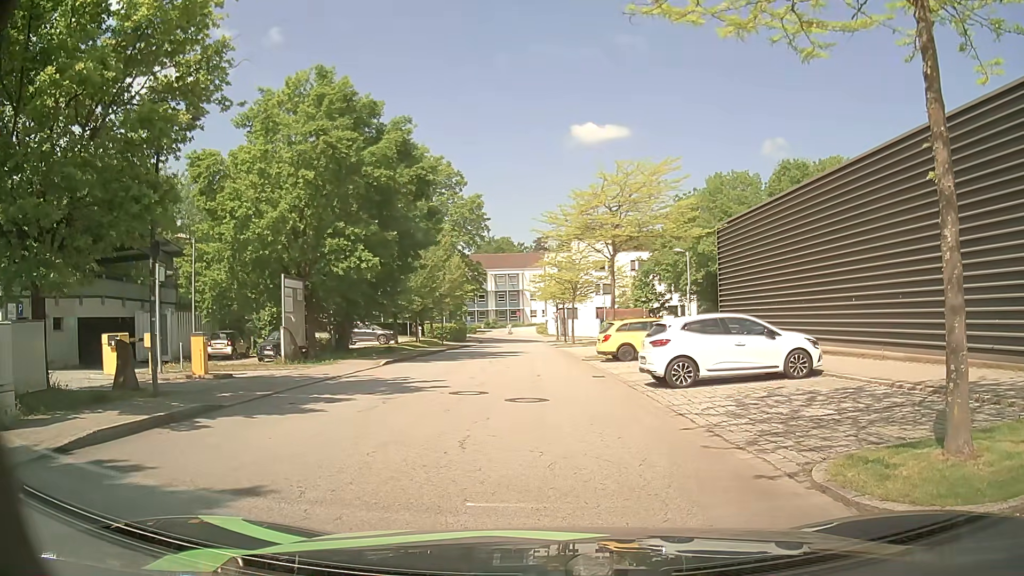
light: Day
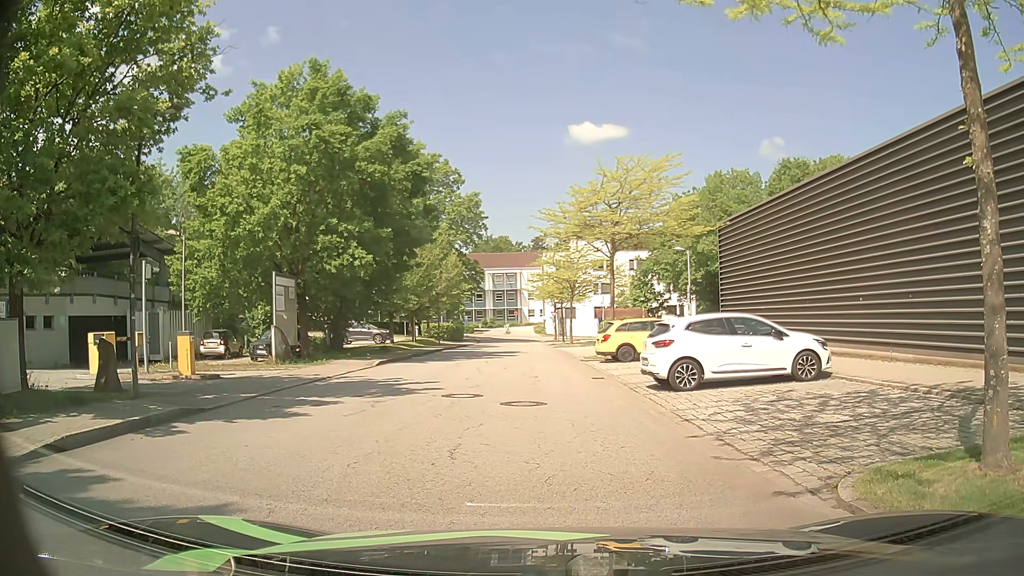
(0.0, +0.6) m; 0°
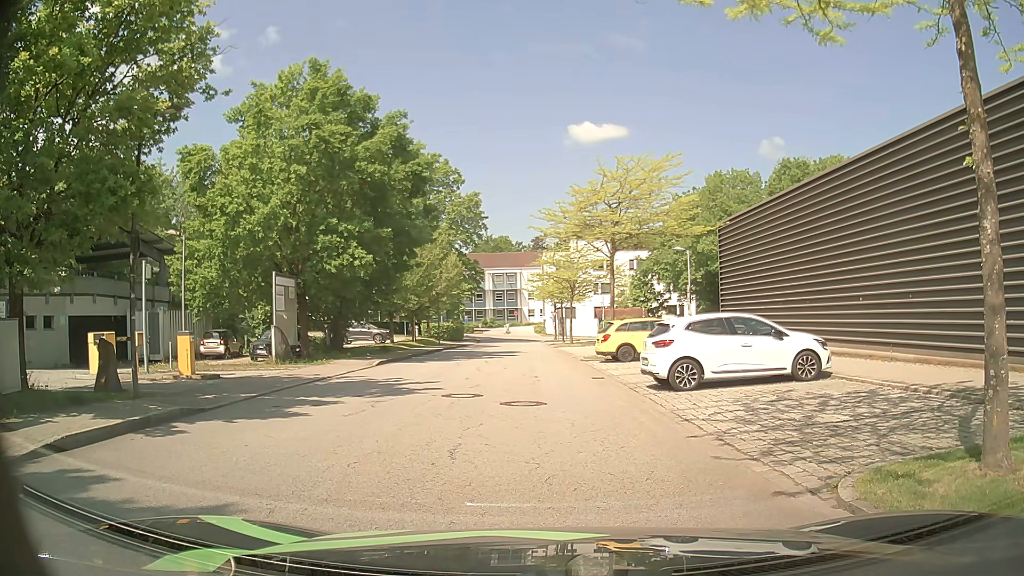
(0.0, 0.0) m; 0°
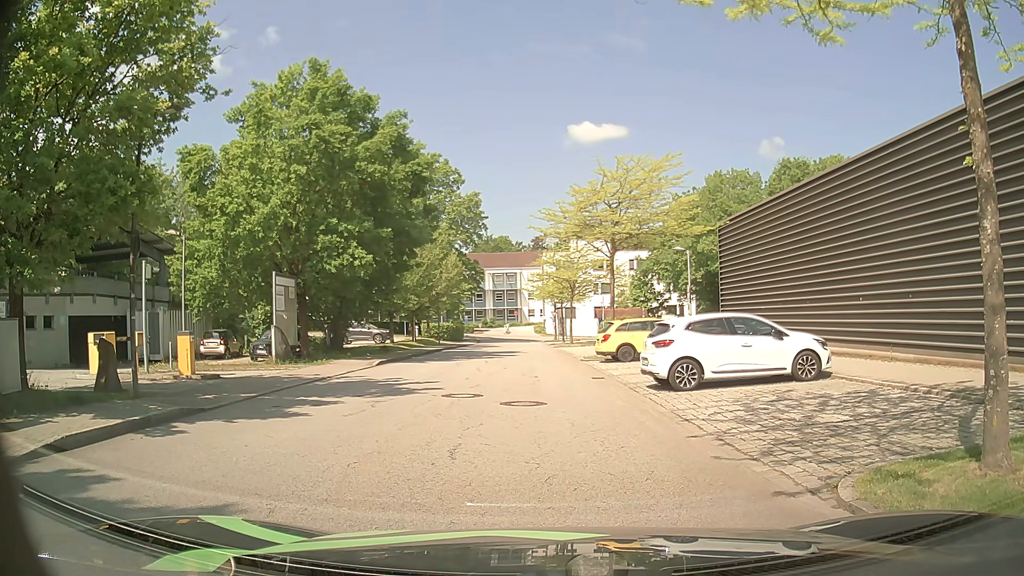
(0.0, 0.0) m; 0°
